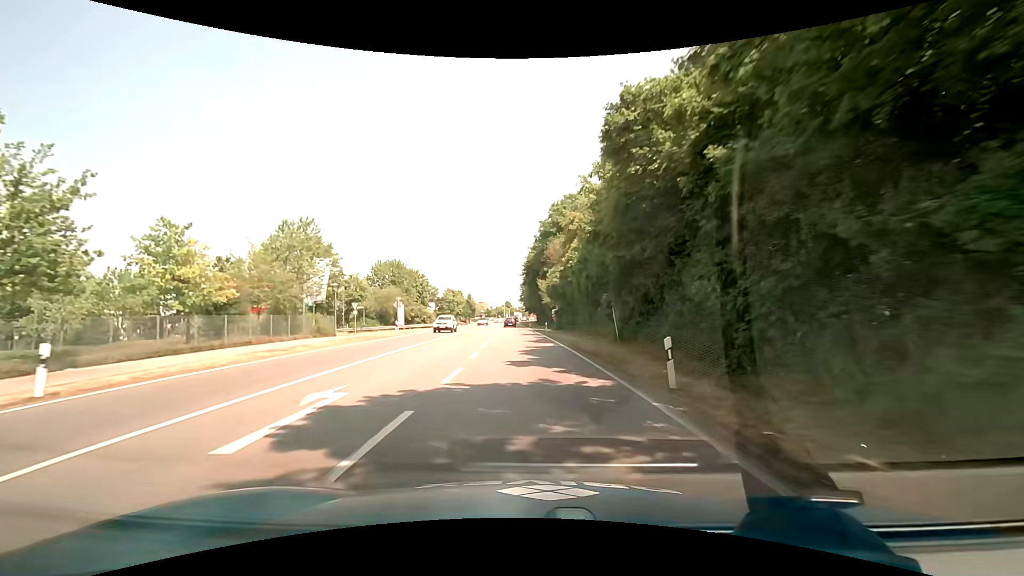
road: primary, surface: asphalt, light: Day
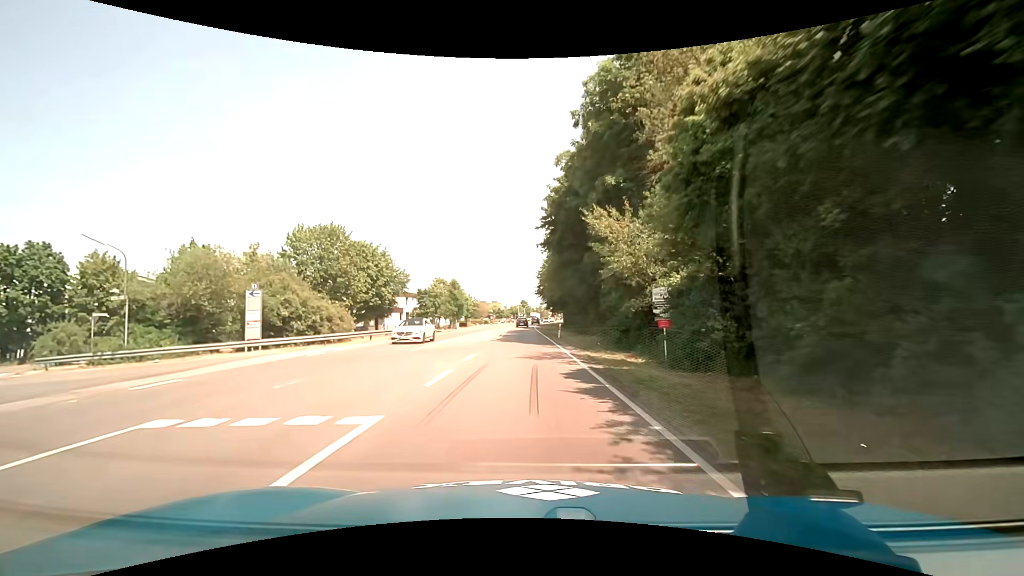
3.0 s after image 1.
(-0.9, +43.9) m; -2°
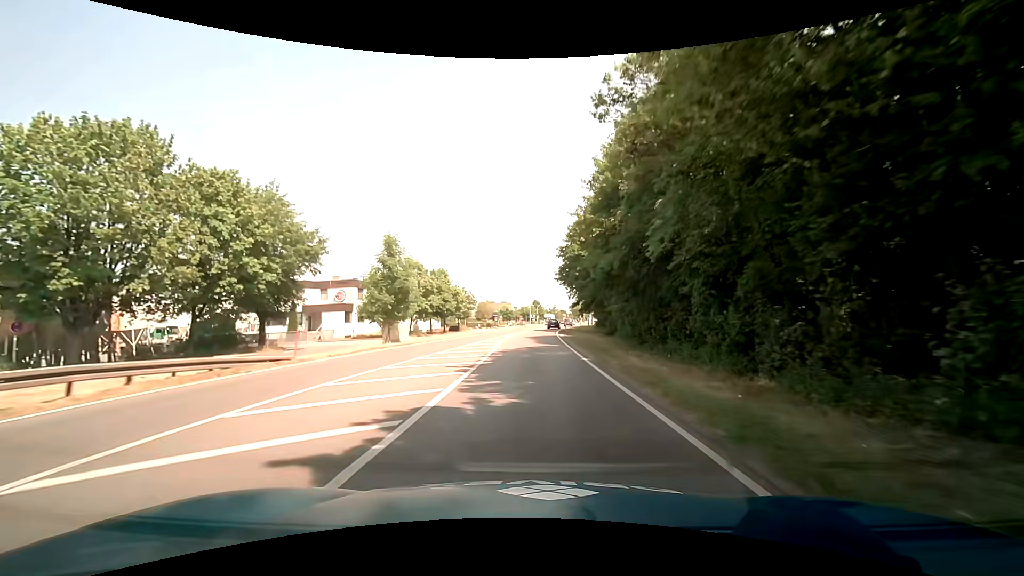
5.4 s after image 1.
(-0.6, +35.9) m; -1°
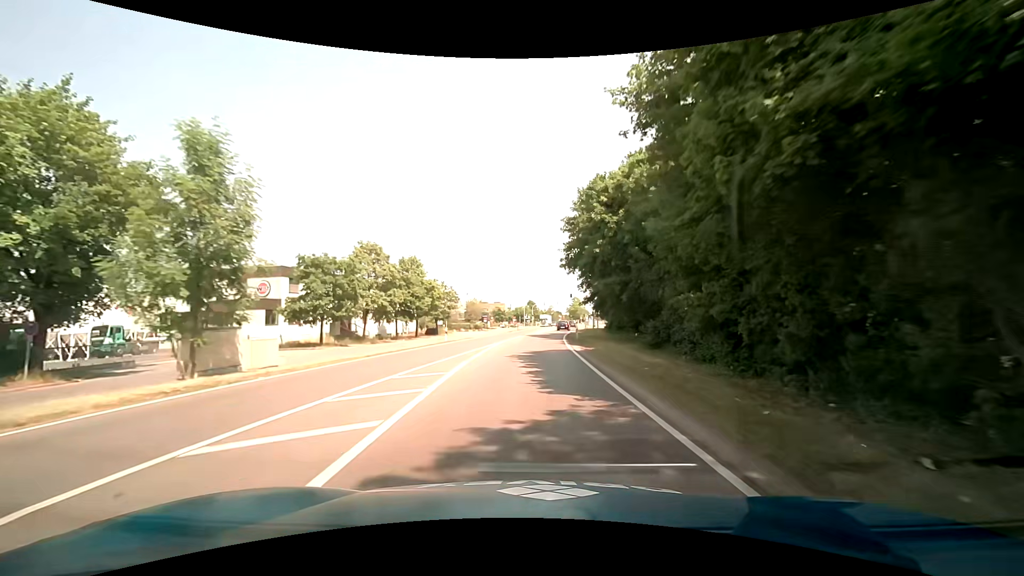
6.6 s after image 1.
(+0.1, +18.1) m; +1°
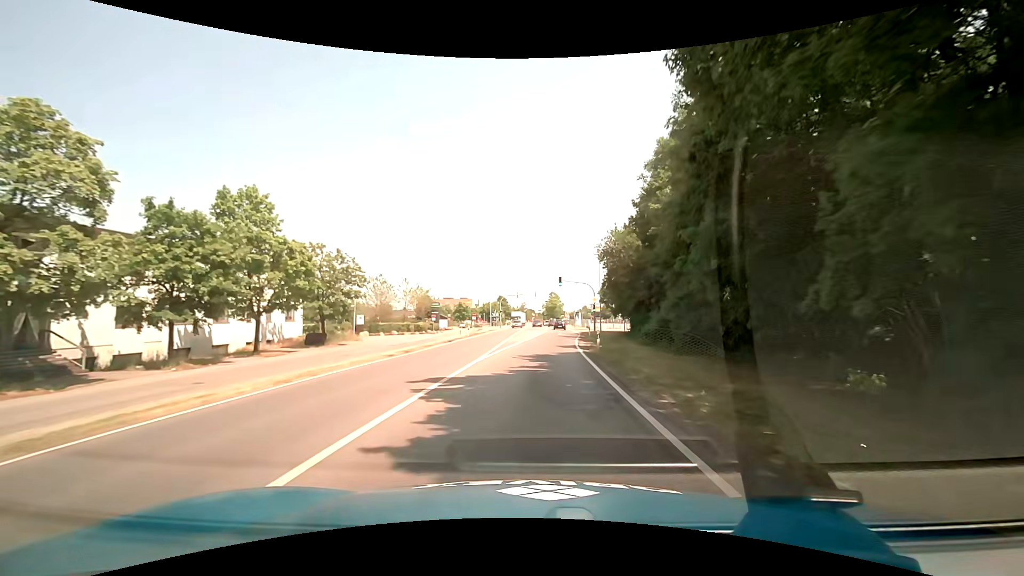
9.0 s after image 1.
(+0.7, +36.3) m; +2°
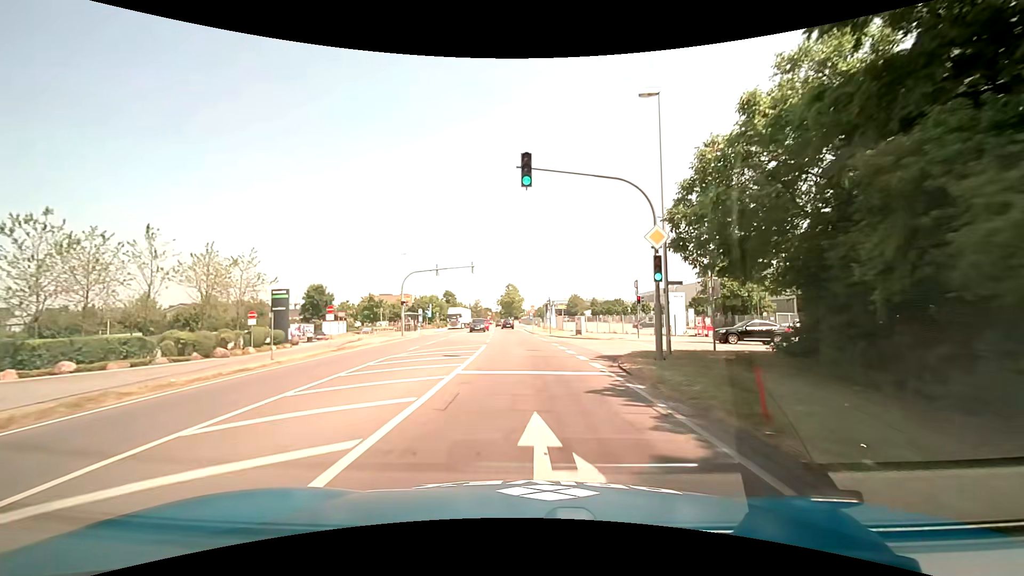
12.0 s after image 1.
(+3.2, +45.6) m; +6°
